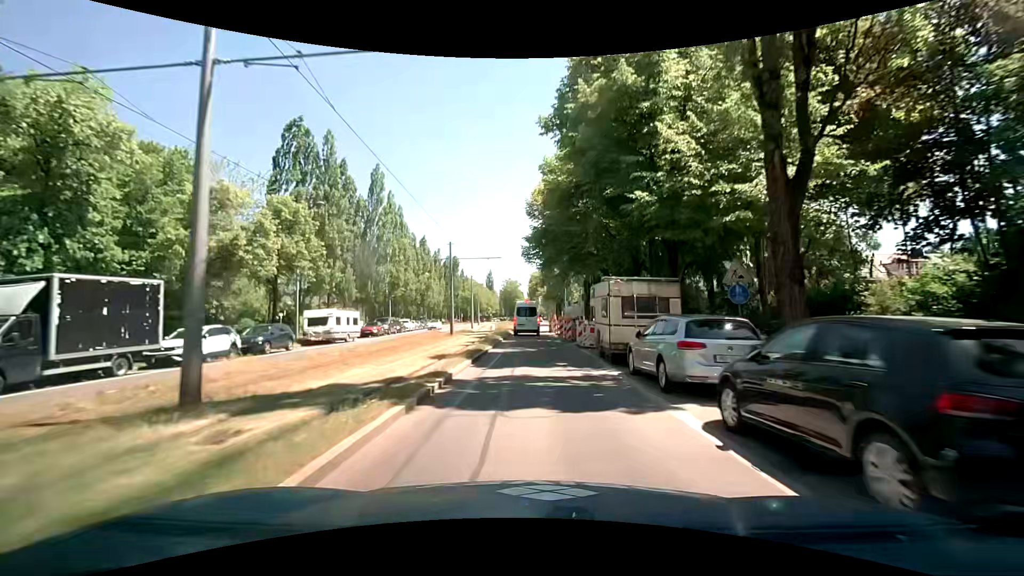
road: secondary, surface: asphalt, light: Day
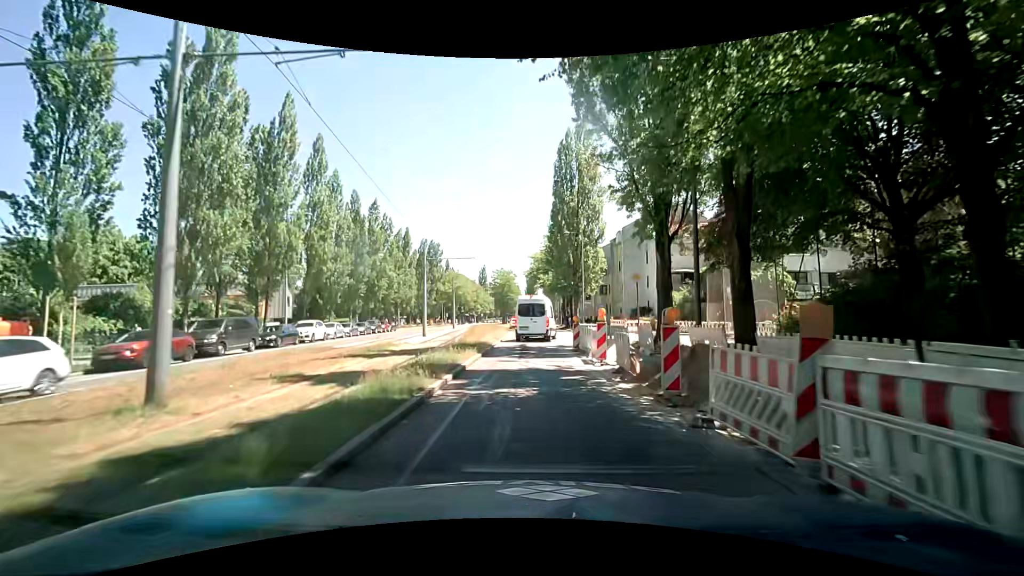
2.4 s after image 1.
(-0.6, +28.7) m; -2°
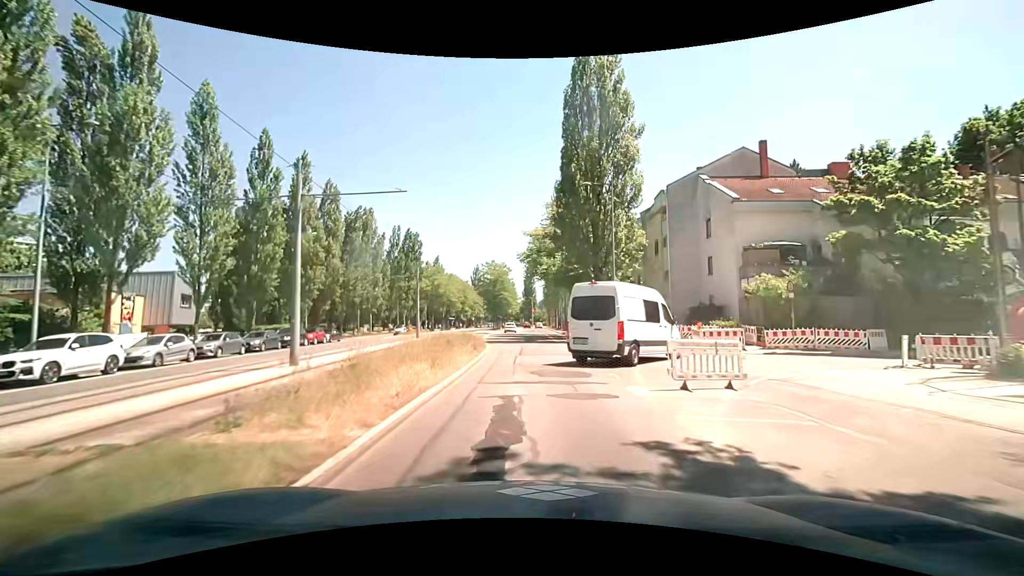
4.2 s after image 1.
(+0.5, +20.4) m; +2°
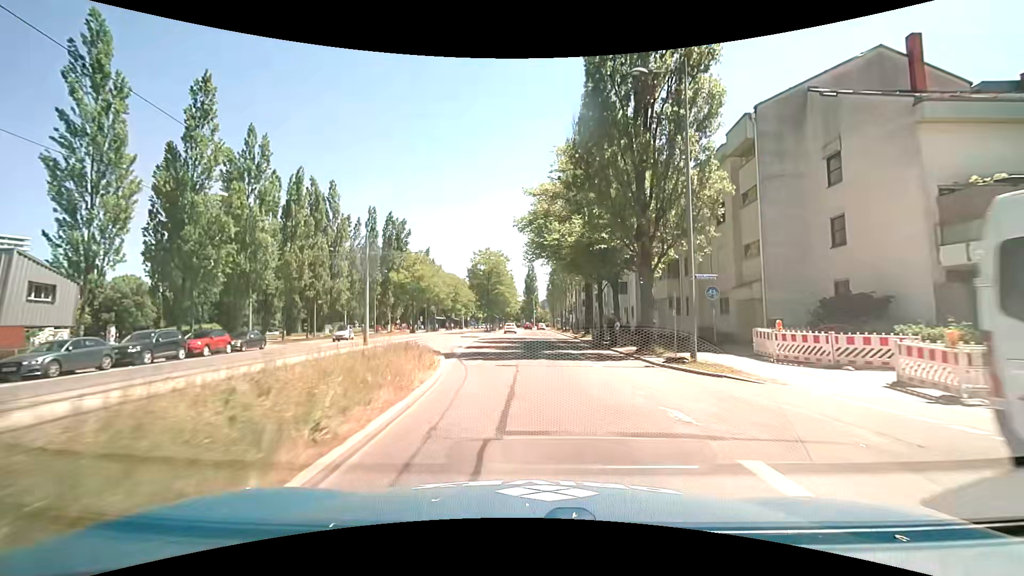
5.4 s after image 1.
(-0.1, +15.0) m; 0°
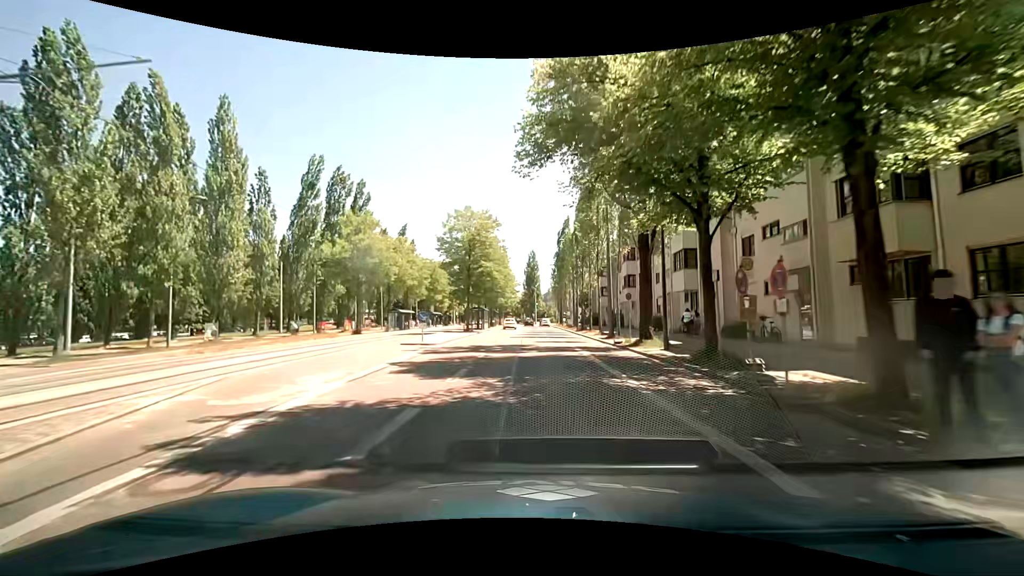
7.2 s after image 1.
(-0.1, +23.1) m; 0°
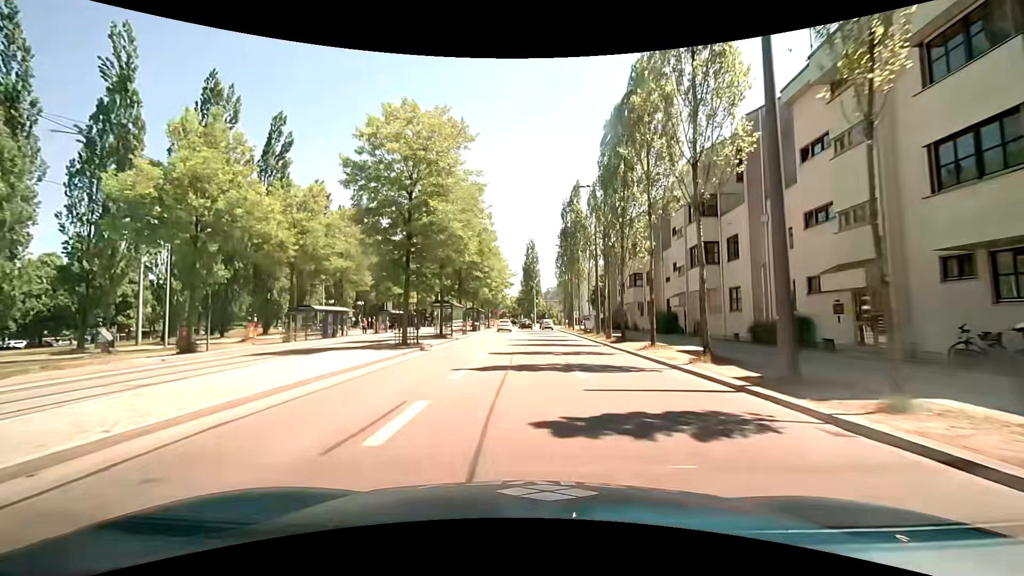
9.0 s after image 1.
(+0.1, +23.2) m; +1°
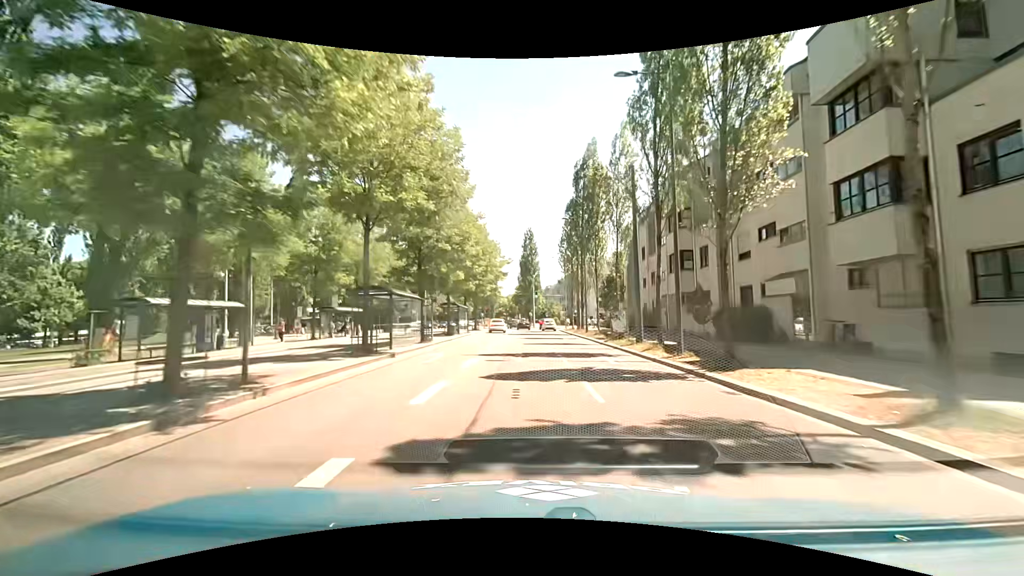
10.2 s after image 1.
(-0.1, +15.4) m; 0°
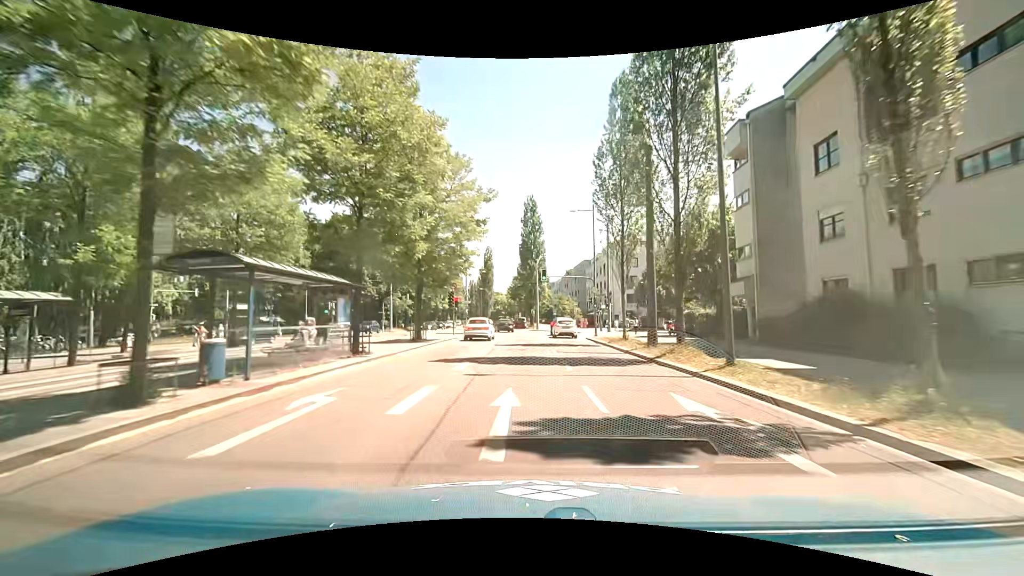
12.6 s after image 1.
(-0.5, +30.7) m; -1°
(0, +10) (0, +20) (0, +30) (0, +40) (-2, +50) (-4, +60) (-5, +70) (-7, +79) (-8, +89) (-8, +99) m
